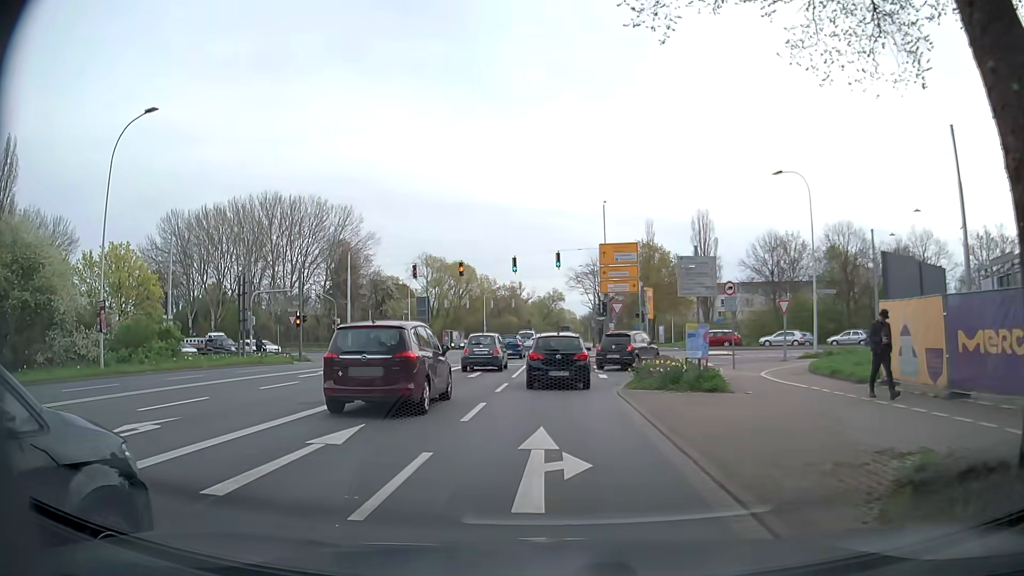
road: secondary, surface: asphalt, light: Day
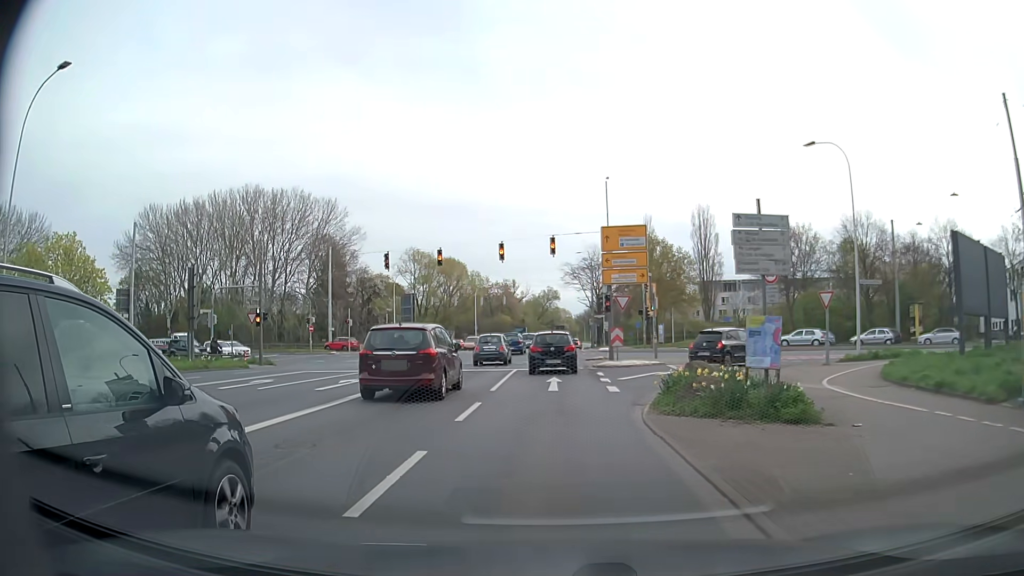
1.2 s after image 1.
(+0.2, +6.2) m; +1°
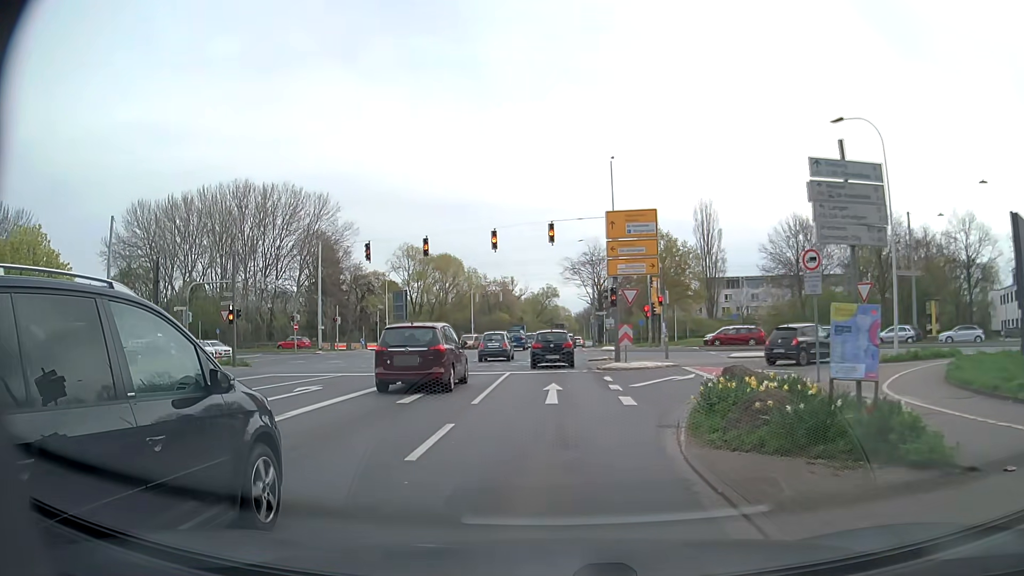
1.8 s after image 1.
(0.0, +3.7) m; +1°
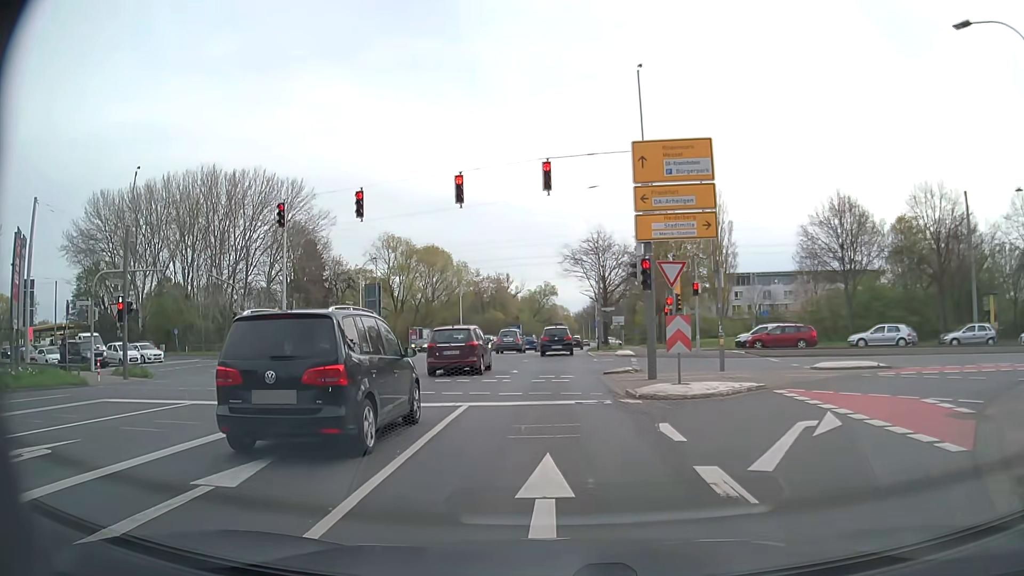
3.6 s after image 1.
(0.0, +10.8) m; 0°
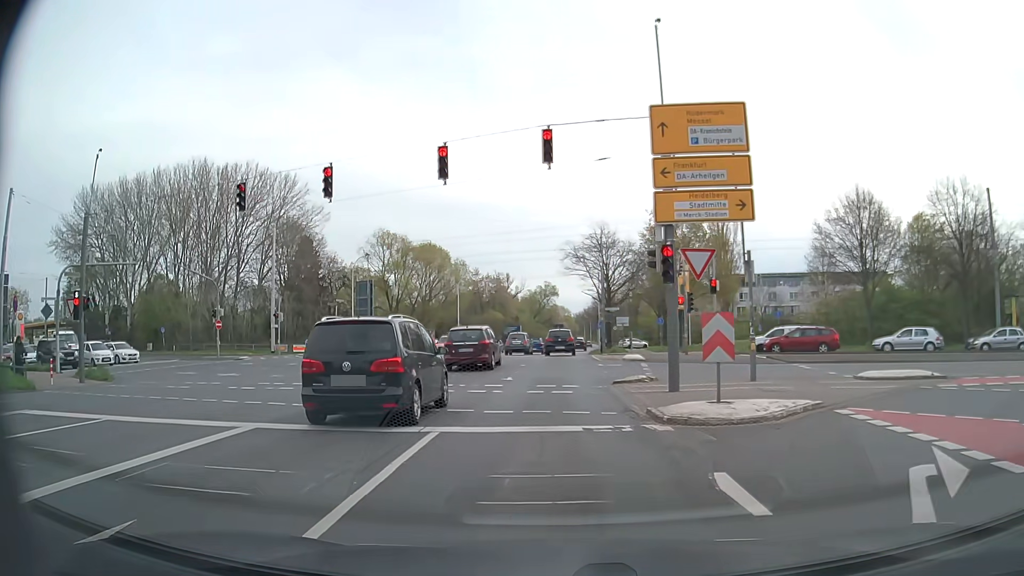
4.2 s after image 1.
(0.0, +3.2) m; 0°
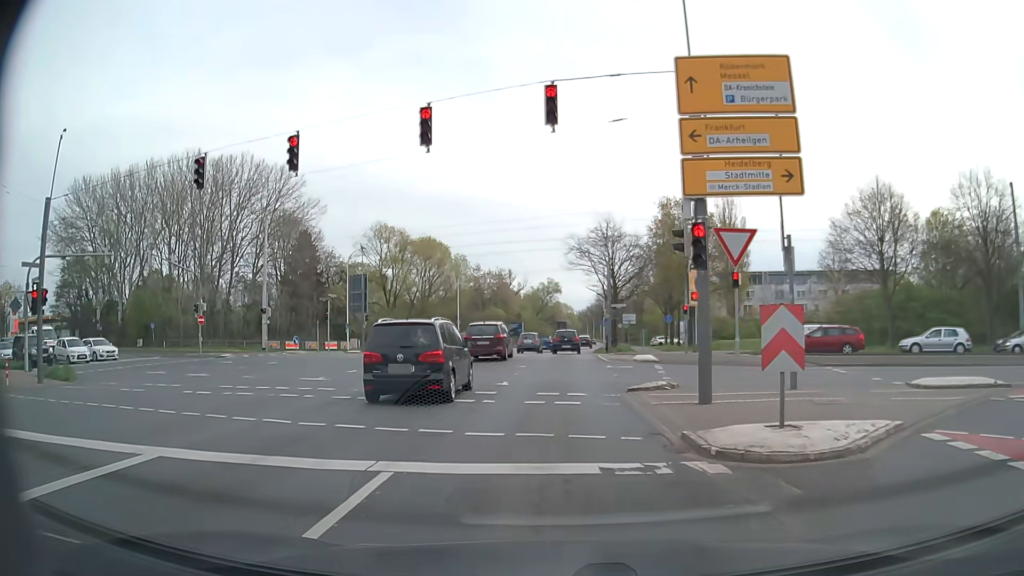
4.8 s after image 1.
(0.0, +2.8) m; 0°
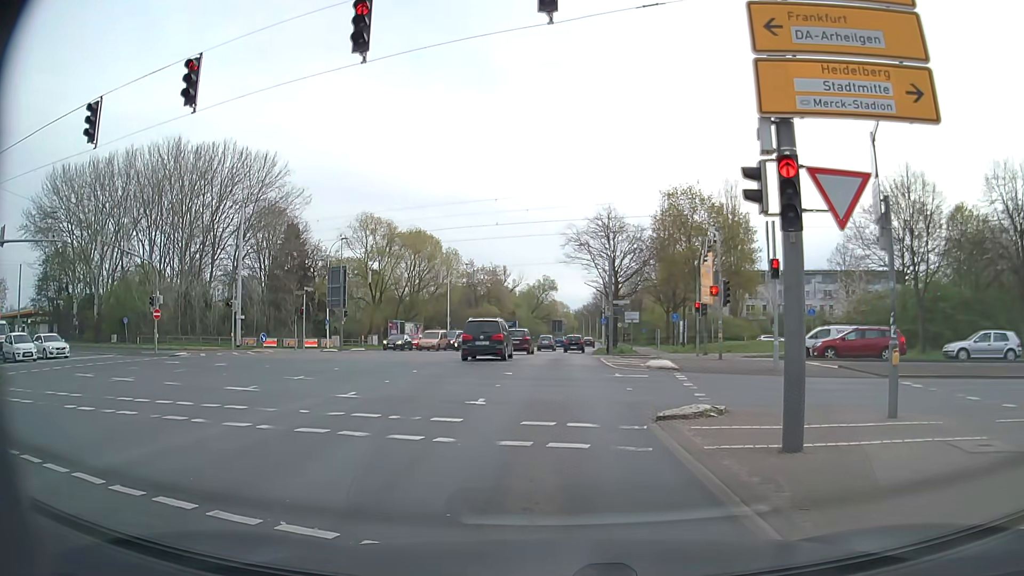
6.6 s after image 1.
(0.0, +4.5) m; 0°
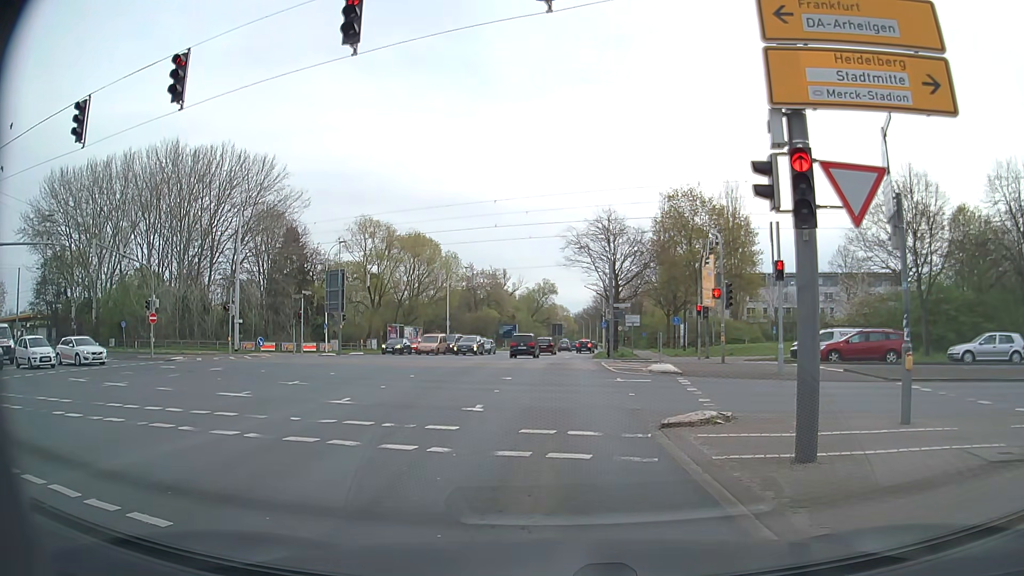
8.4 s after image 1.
(0.0, +0.4) m; 0°
